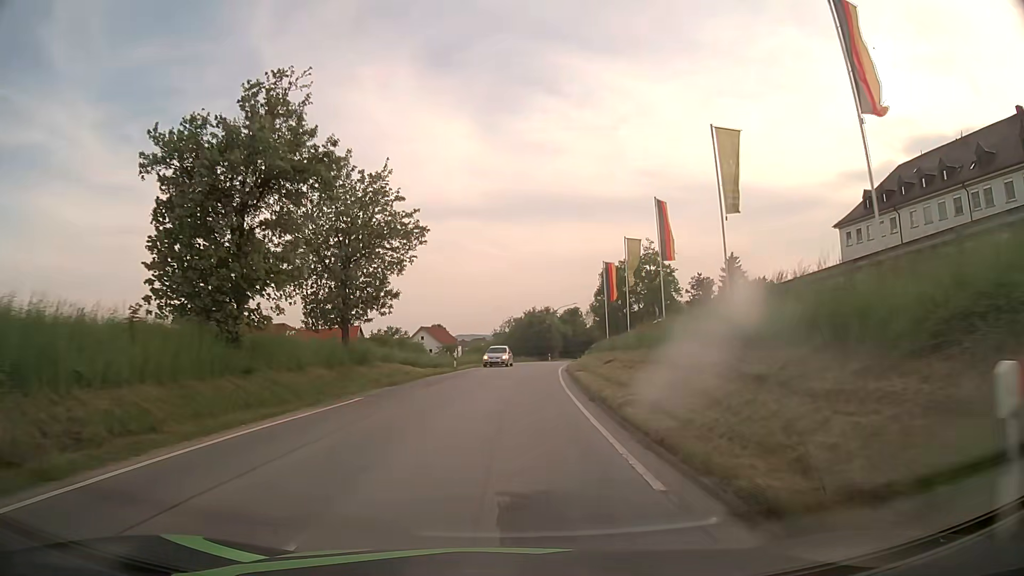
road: secondary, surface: asphalt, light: Day
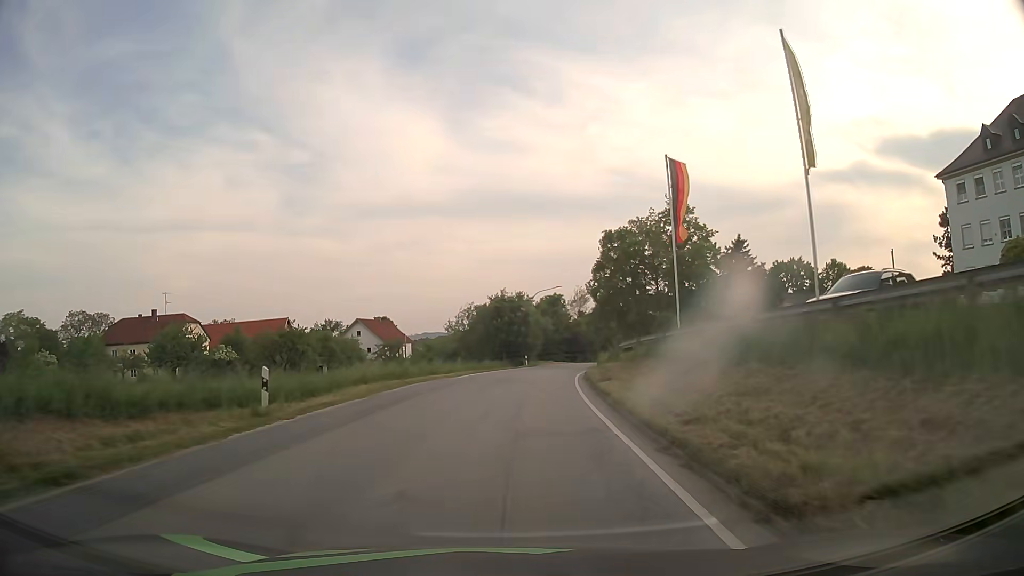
(+0.8, +29.5) m; +3°
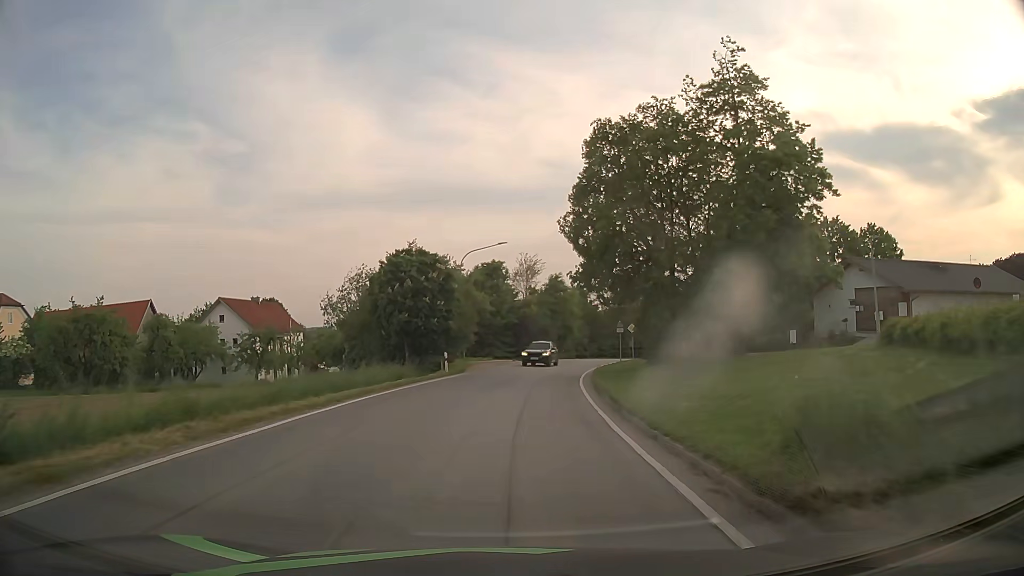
(+1.2, +29.7) m; +6°
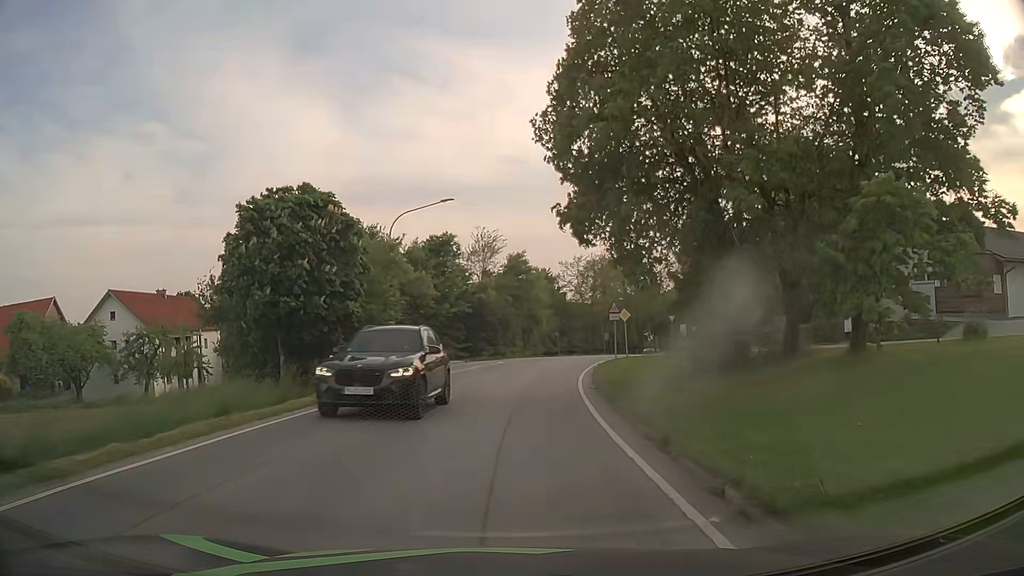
(+0.5, +14.9) m; +4°
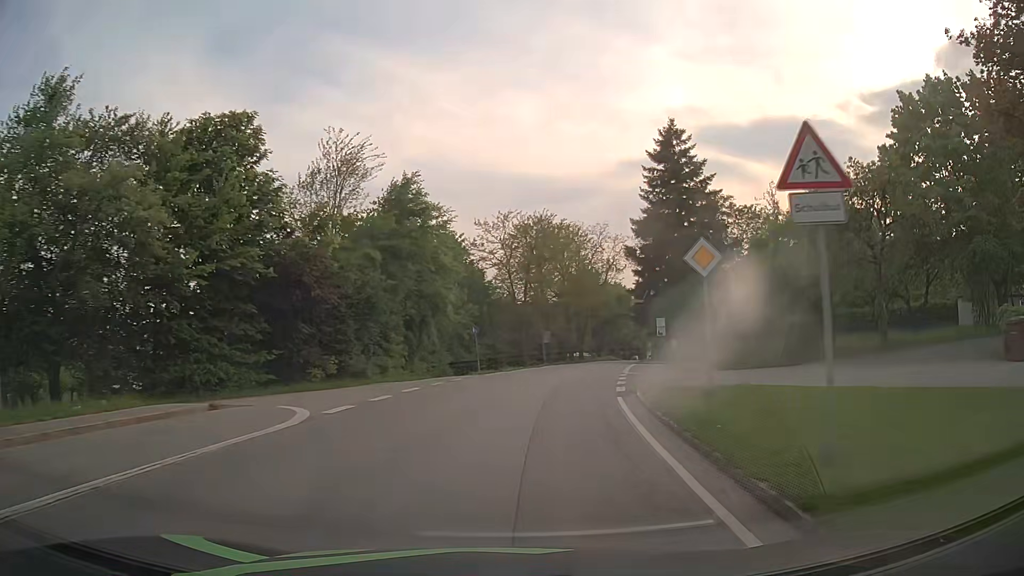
(+1.5, +29.7) m; +7°
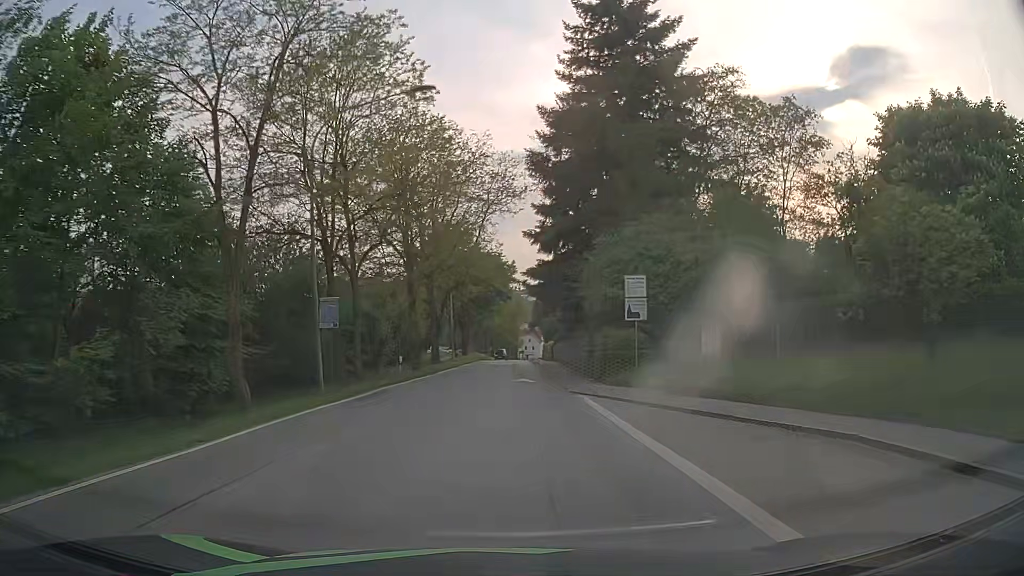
(+4.5, +36.5) m; +12°
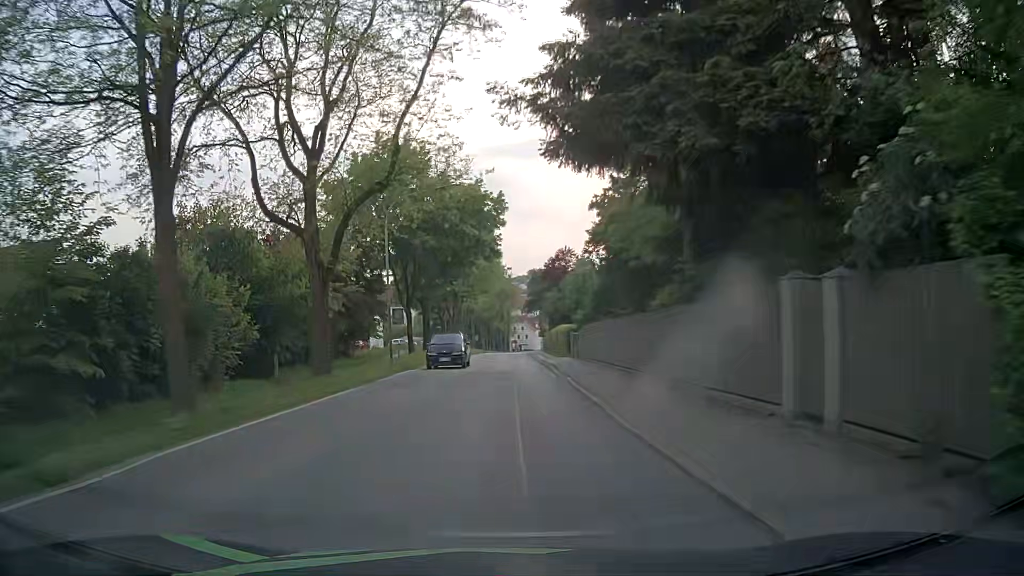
(+0.6, +29.6) m; +1°
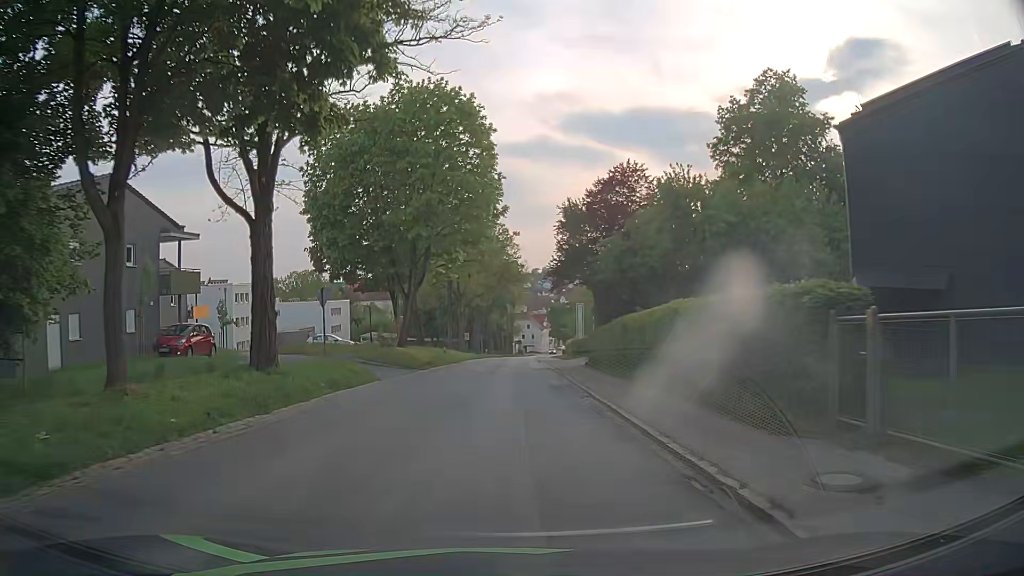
(+0.2, +36.5) m; +1°
(0, +10) (0, +20) (0, +30) (0, +40) (0, +50) (0, +60) (0, +70) (+1, +80) (+1, +90) (+2, +100) m
